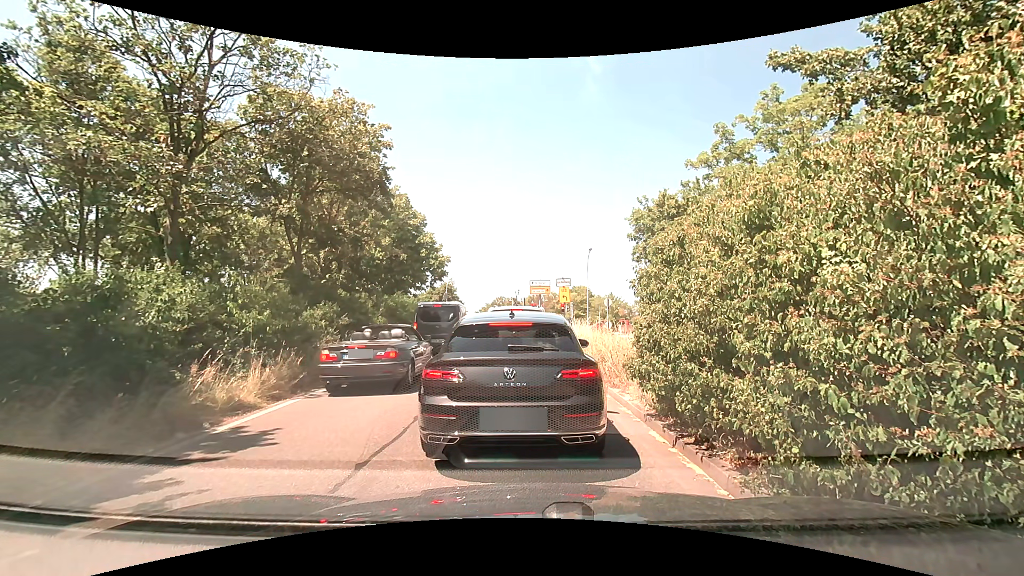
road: trunk_link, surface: asphalt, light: Day
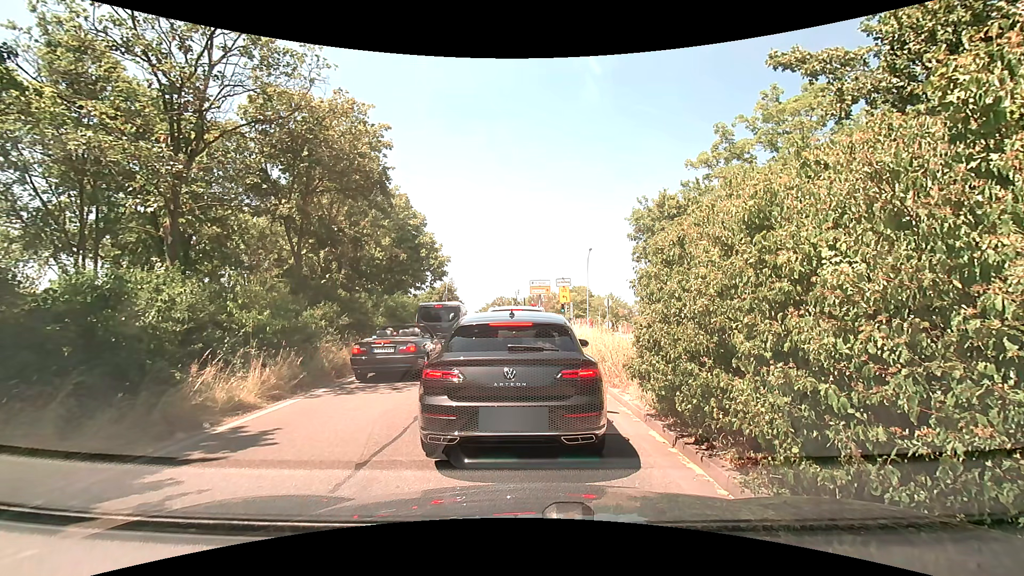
(0.0, 0.0) m; 0°
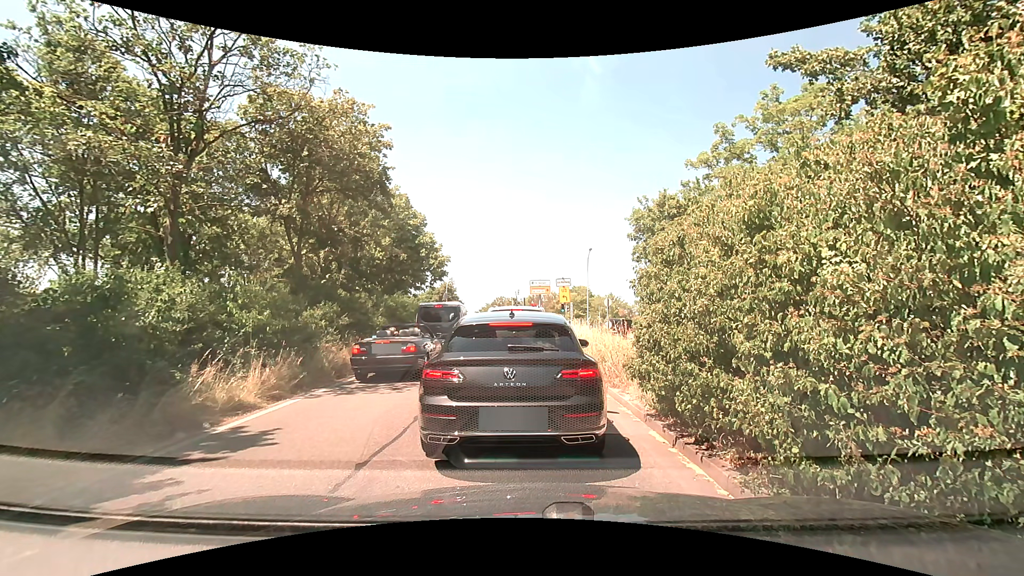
(0.0, 0.0) m; 0°
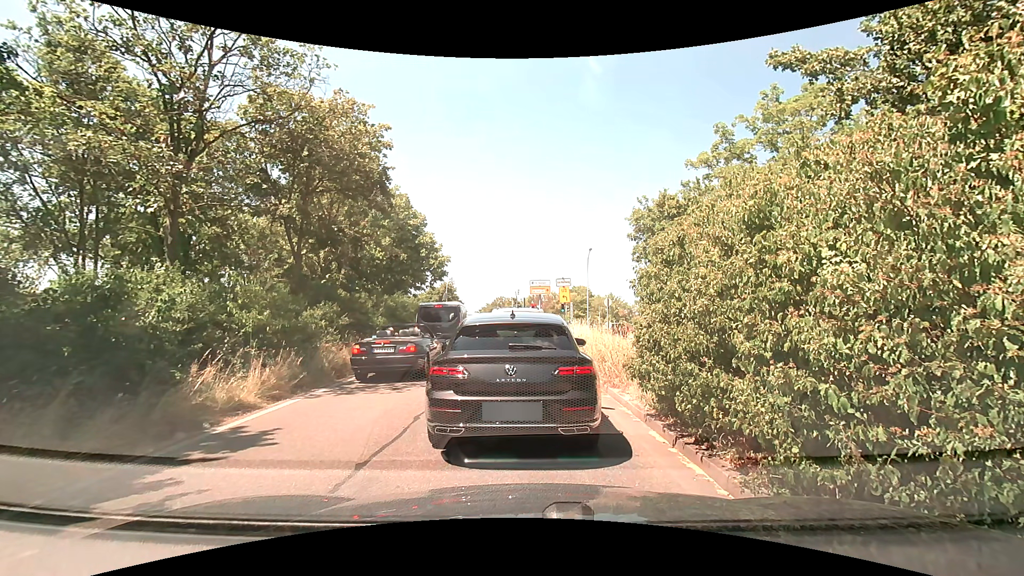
(0.0, 0.0) m; 0°
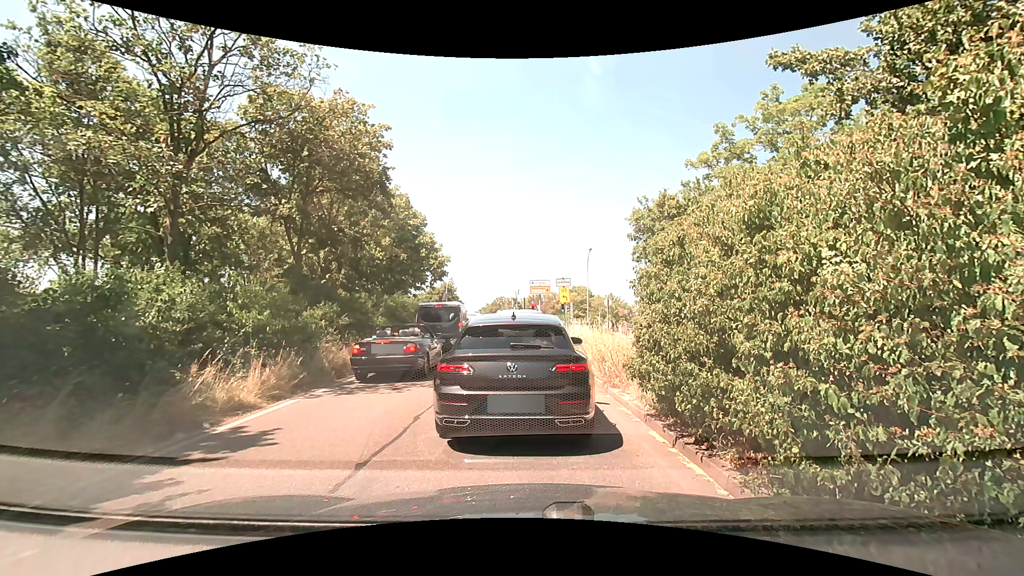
(0.0, 0.0) m; 0°
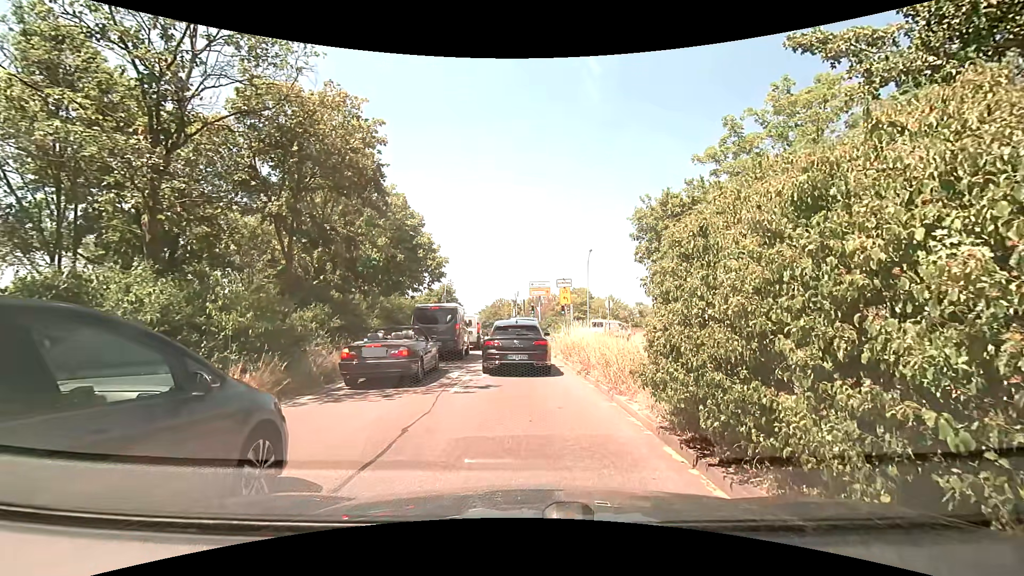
(0.0, +0.6) m; 0°
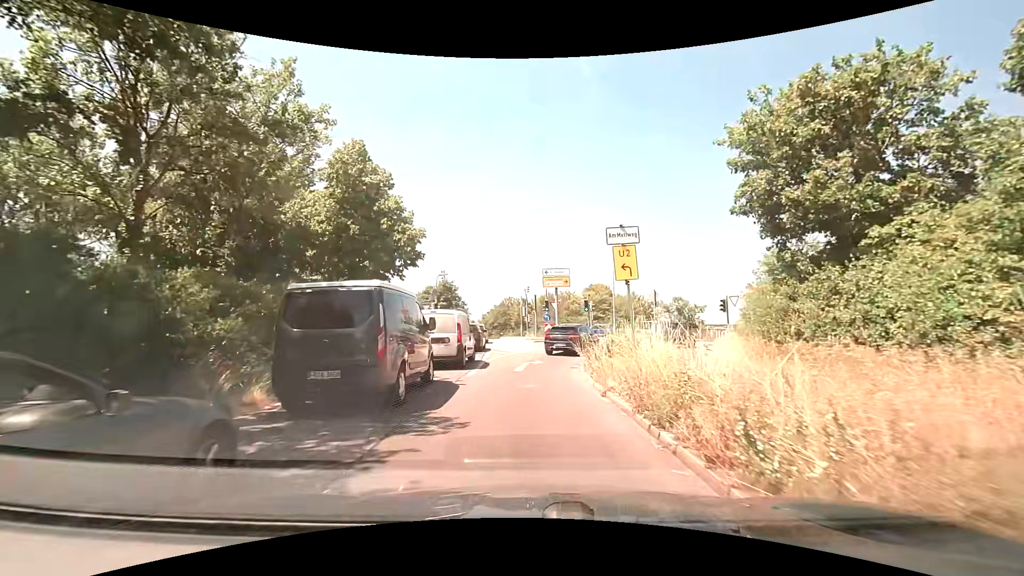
(0.0, +11.0) m; 0°
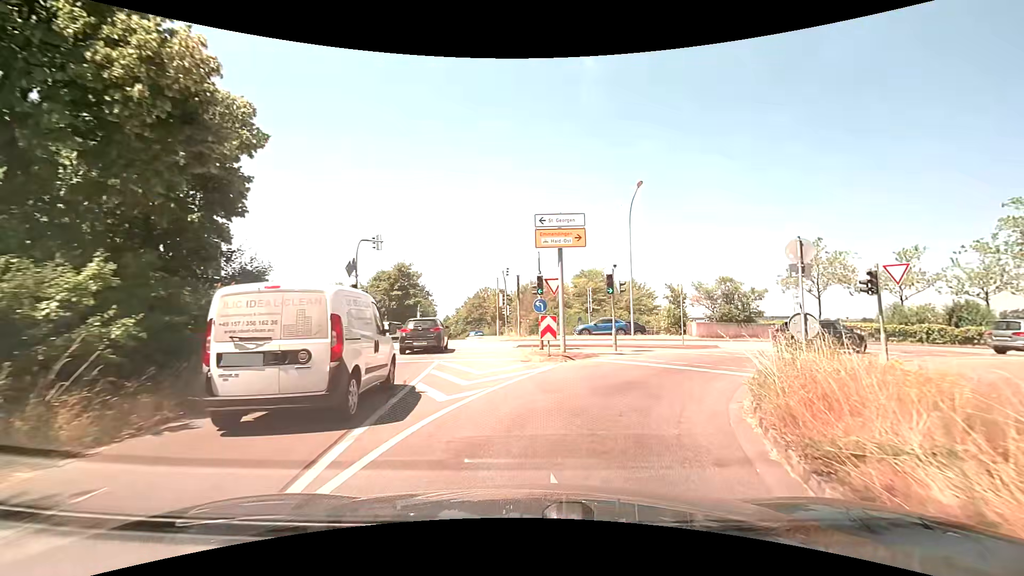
(-0.4, +15.4) m; +2°
(+1, +10) (+6, +19) (+14, +25) (+23, +28) (+33, +28) (+43, +28) (+53, +27) (+63, +27) (+73, +27) (+83, +27) m
